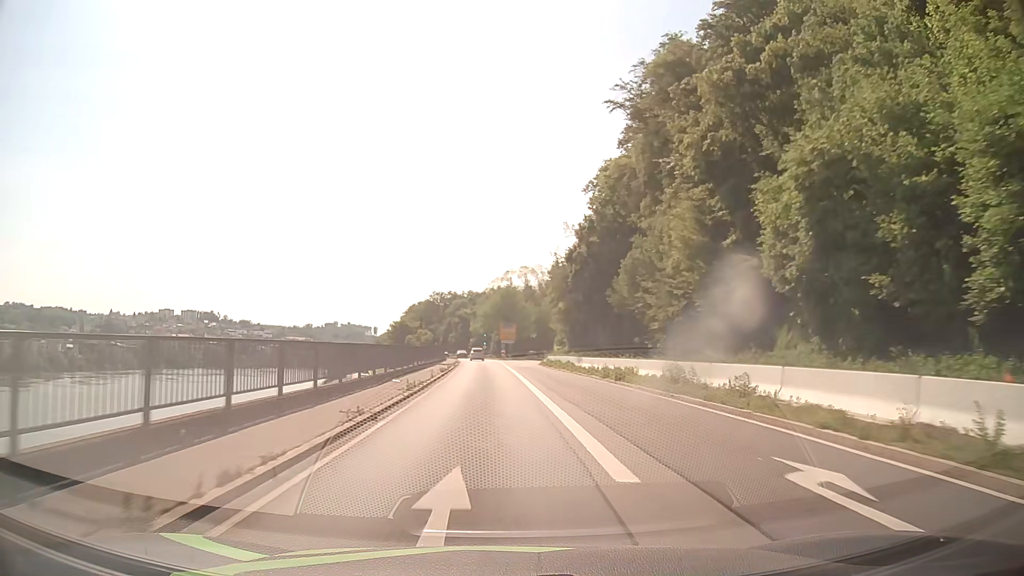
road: primary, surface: asphalt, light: Day
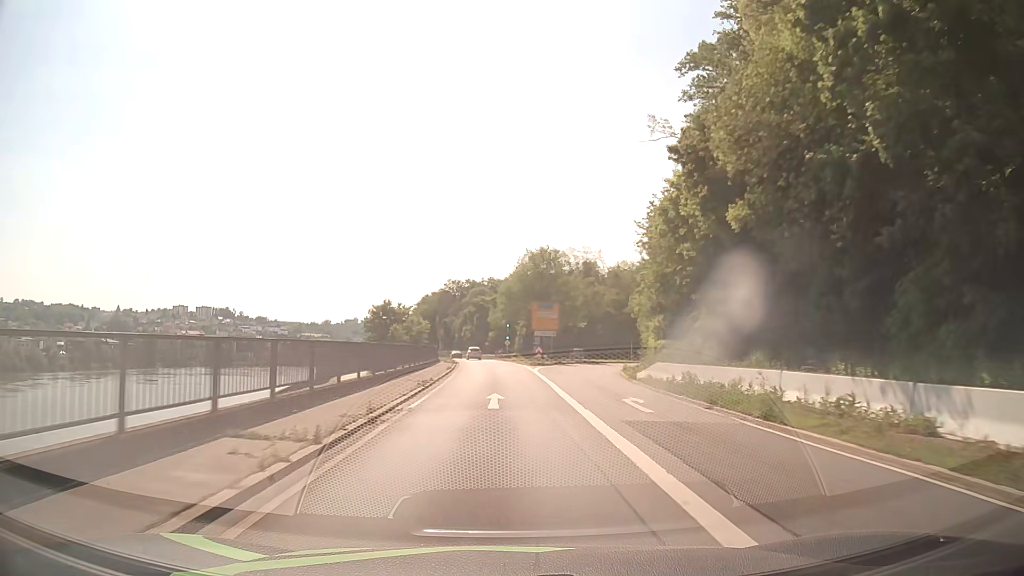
(-1.3, +41.1) m; -2°
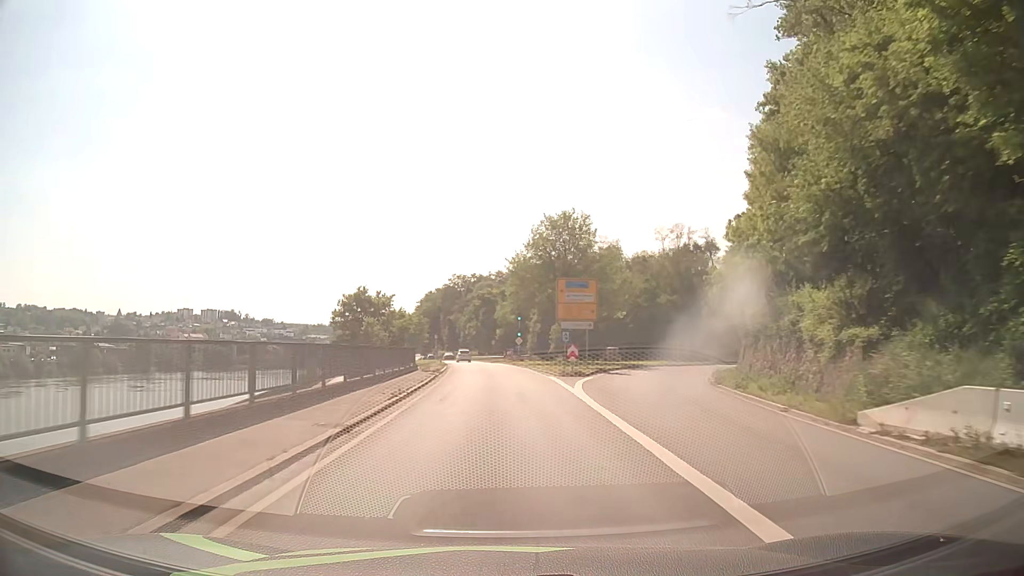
(-0.1, +20.7) m; -1°
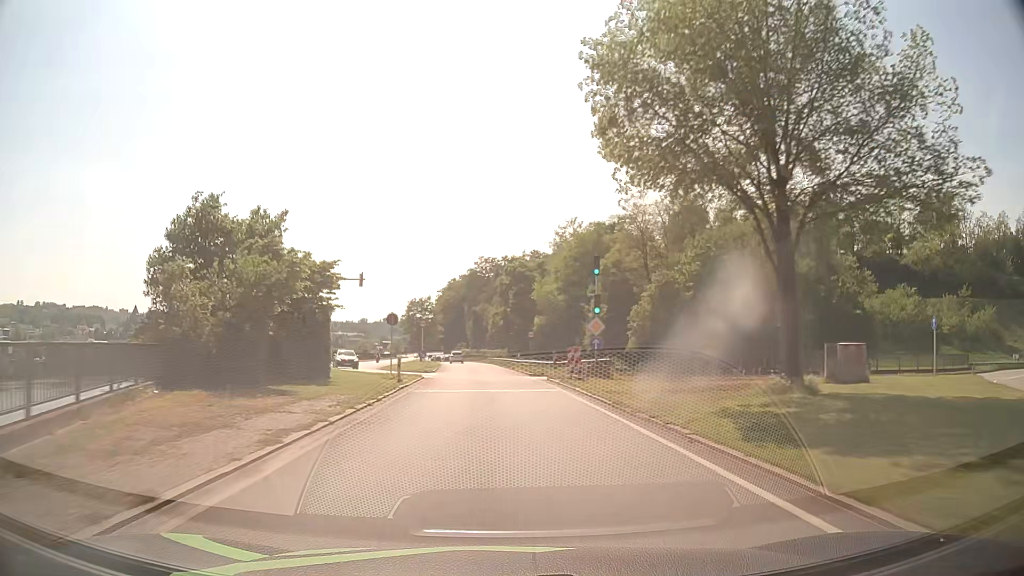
(-0.8, +41.6) m; -3°
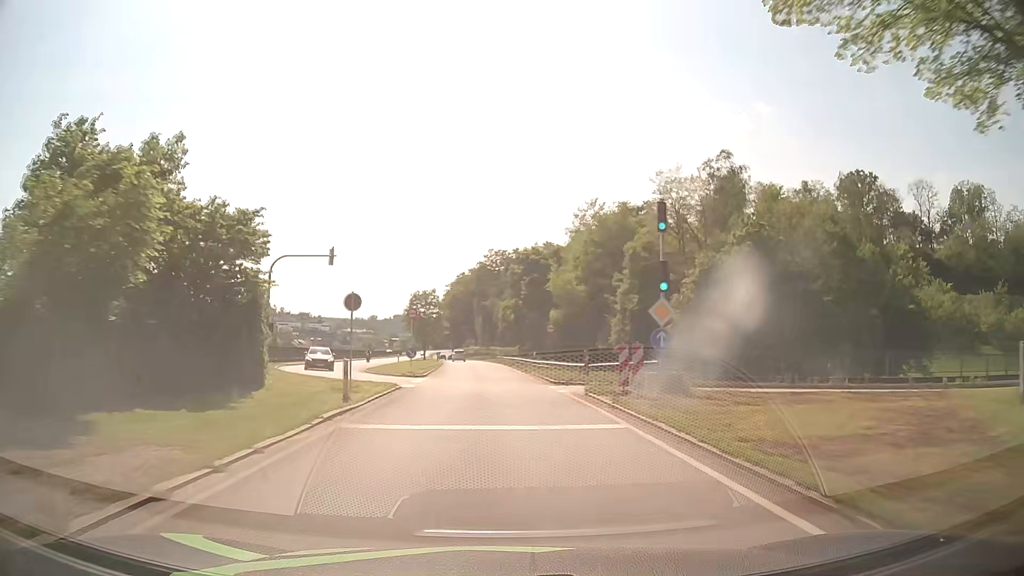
(-0.1, +10.4) m; -1°
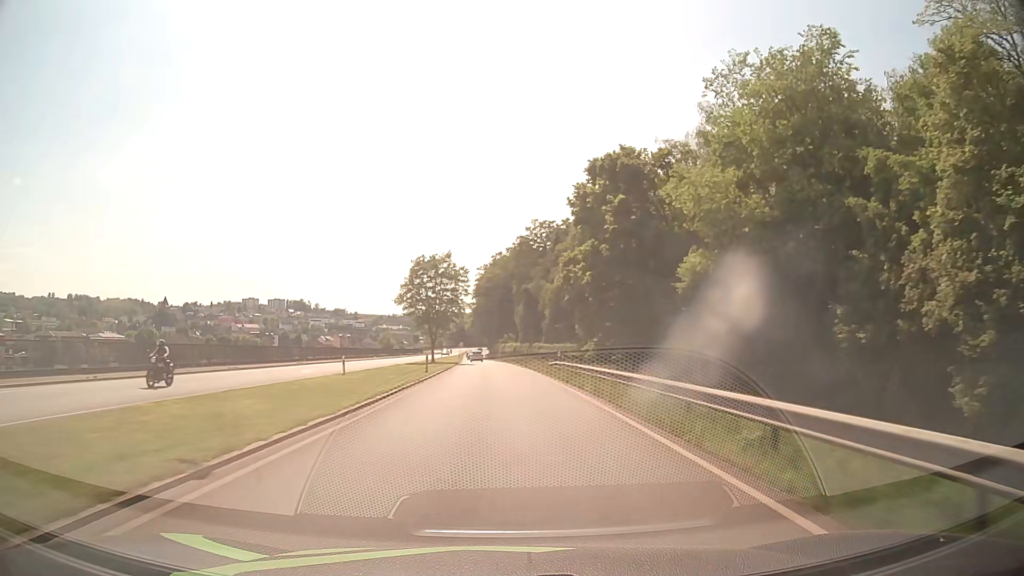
(-1.3, +42.2) m; -4°
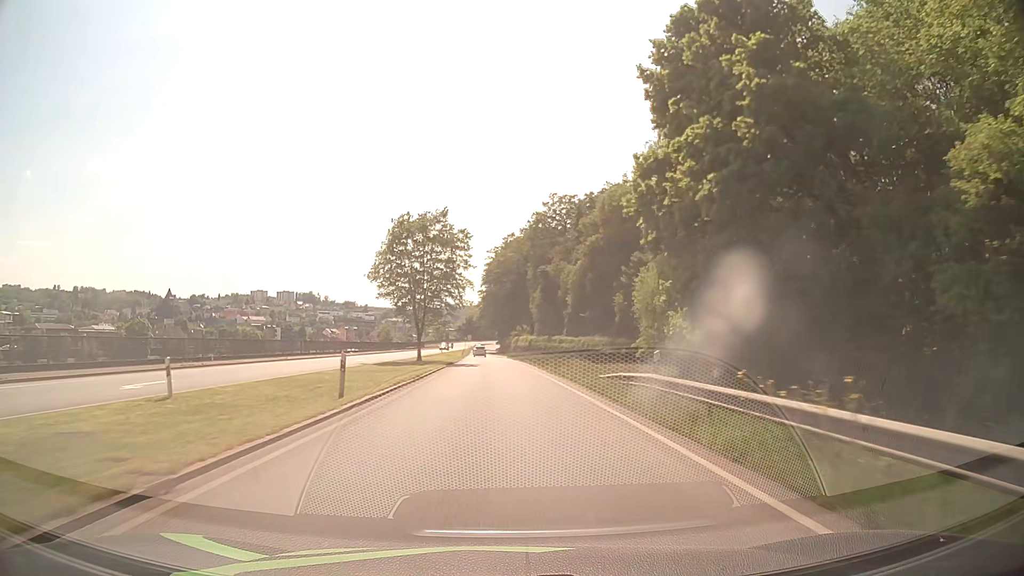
(-0.2, +21.1) m; -1°
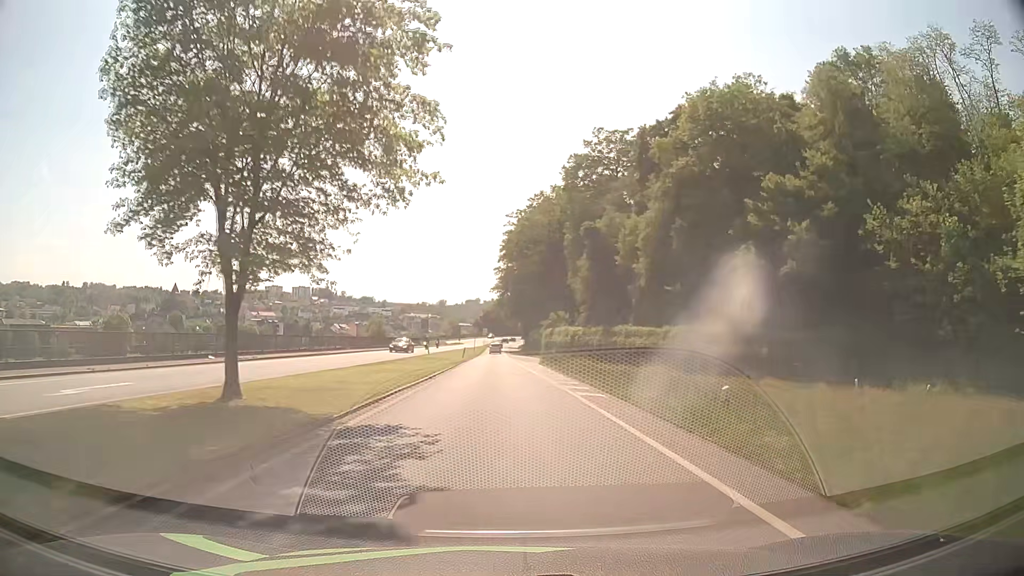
(-0.7, +39.9) m; -2°
(0, +10) (0, +20) (0, +30) (-1, +40) (-1, +50) (-1, +60) (-1, +70) (-1, +80) (-2, +90) (-2, +100) m
